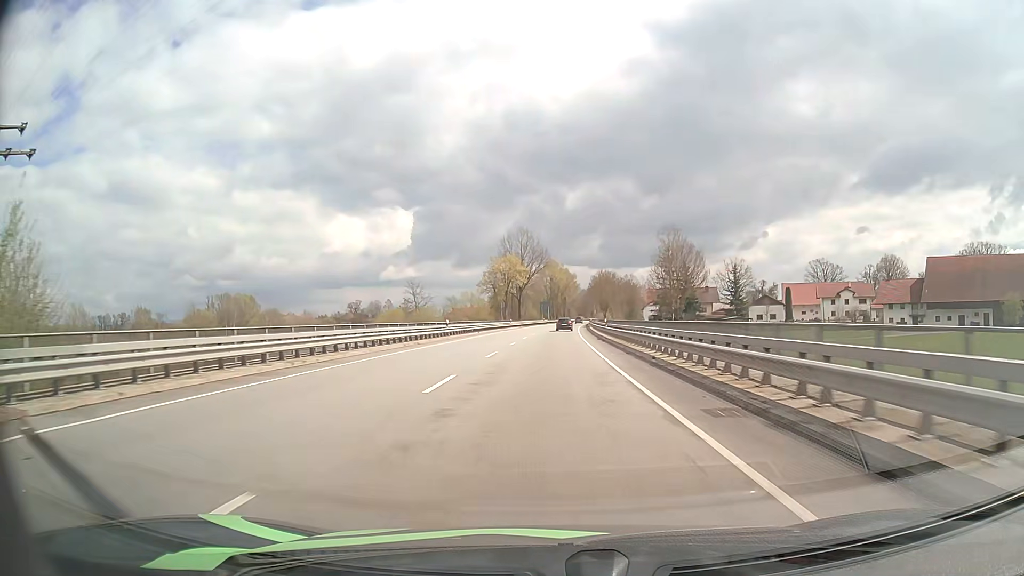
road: primary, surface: asphalt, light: Day
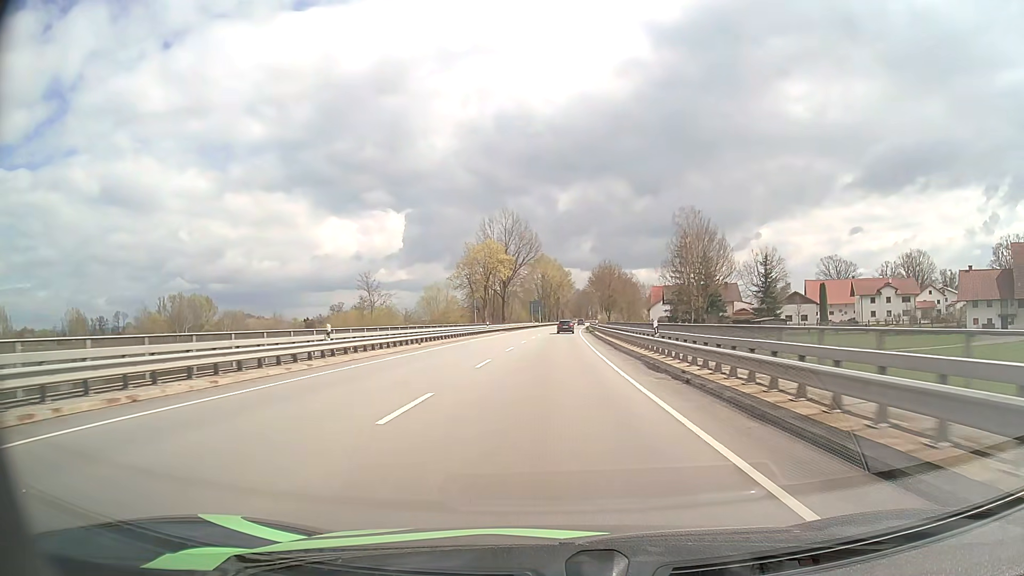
(0.0, +25.8) m; 0°
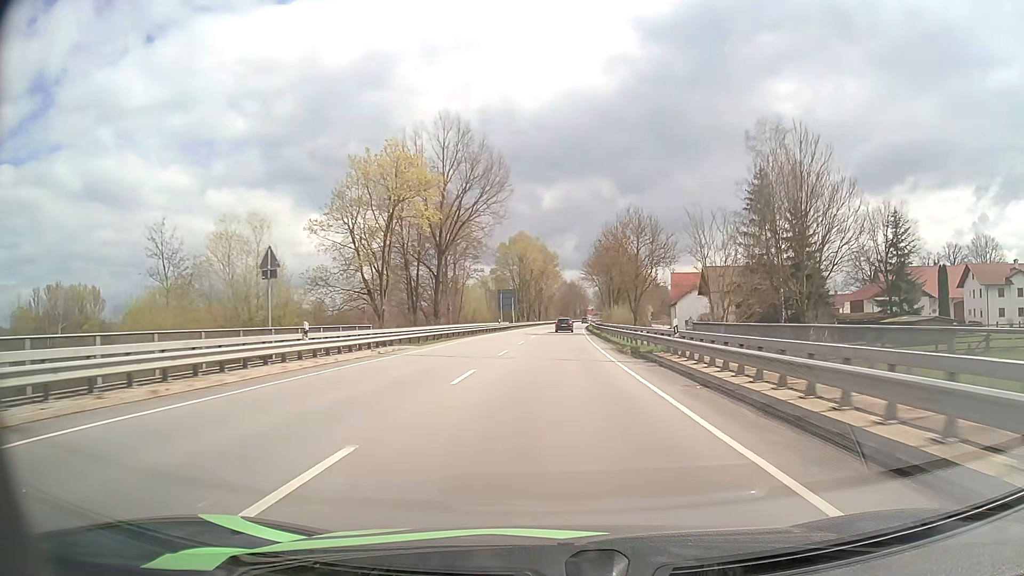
(+0.6, +50.7) m; +2°
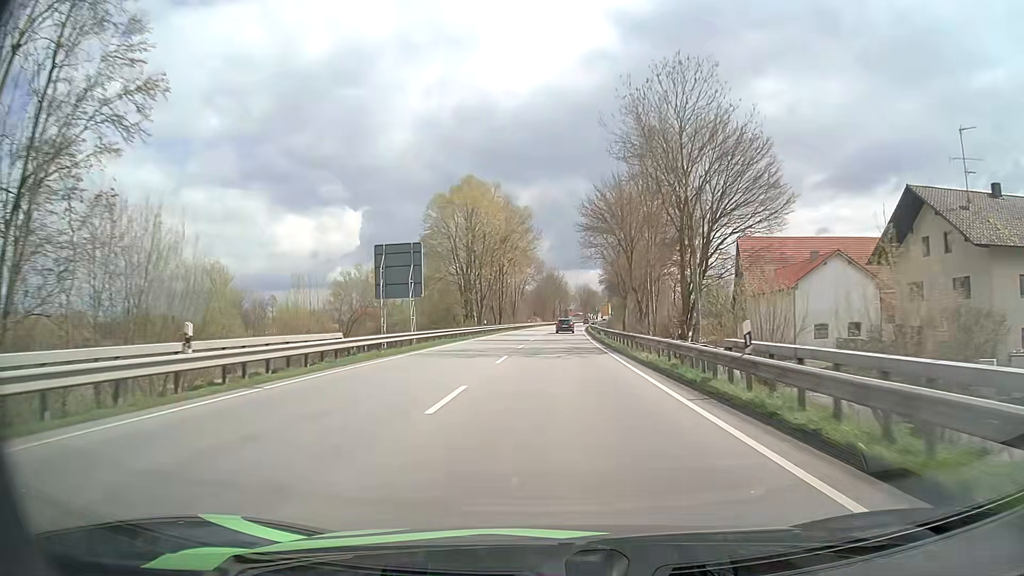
(+0.9, +60.6) m; +2°
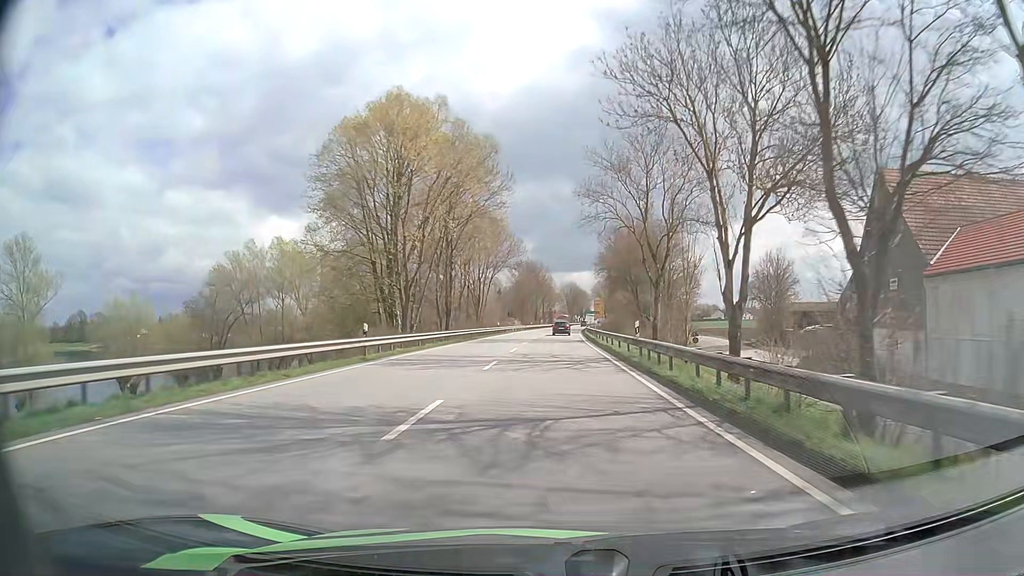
(+0.4, +35.9) m; +2°
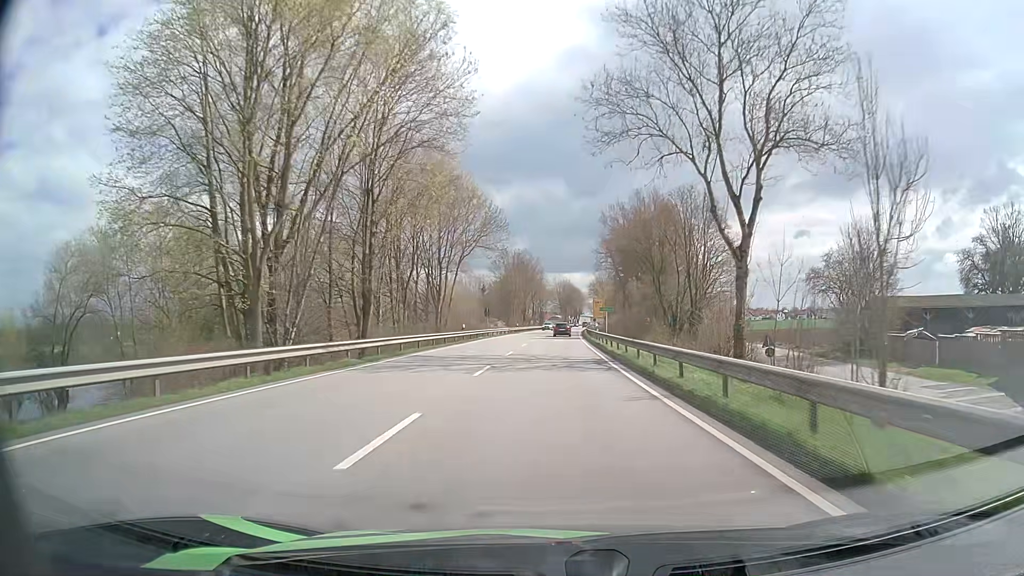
(+0.1, +24.0) m; +1°
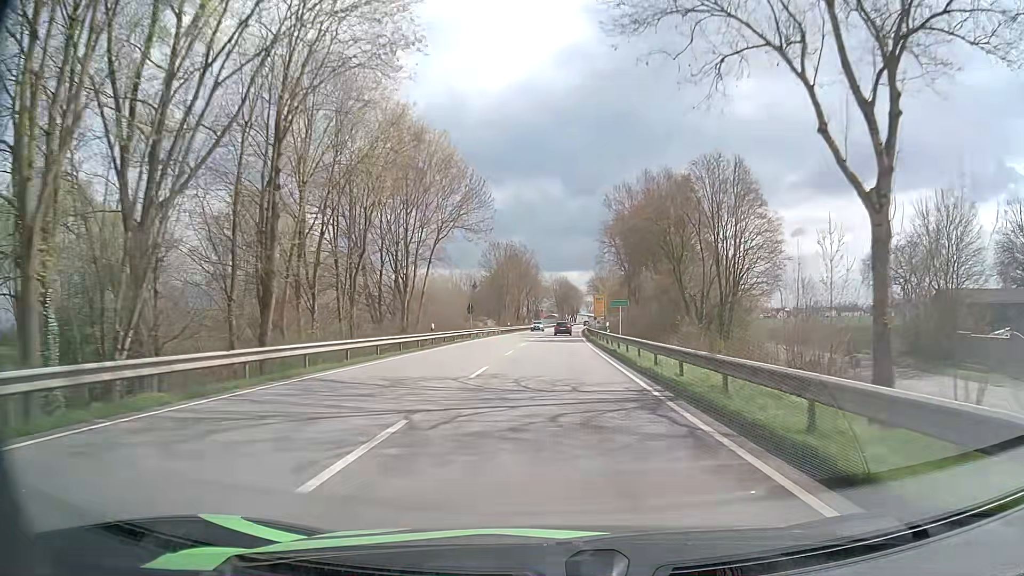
(0.0, +12.2) m; 0°
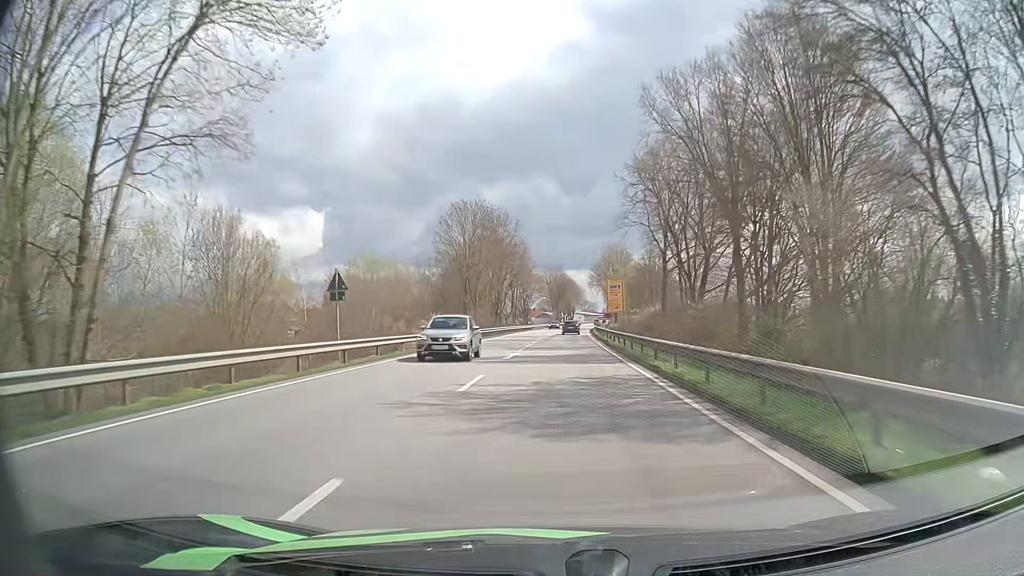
(+0.2, +37.4) m; 0°
(0, +10) (0, +20) (0, +30) (+1, +40) (+1, +50) (+1, +60) (+2, +70) (+3, +80) (+3, +90) (+4, +100) m
